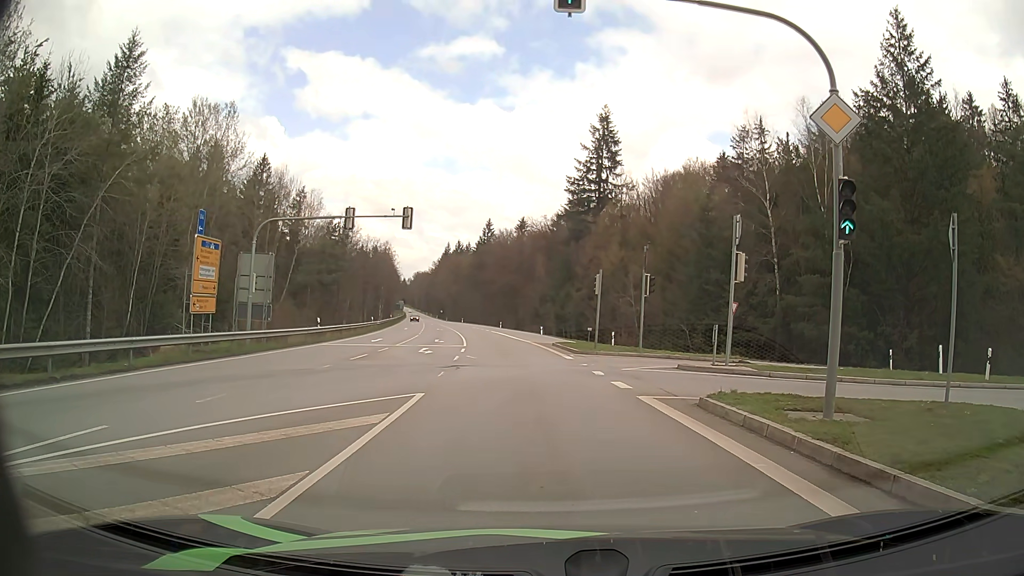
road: secondary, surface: asphalt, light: Day
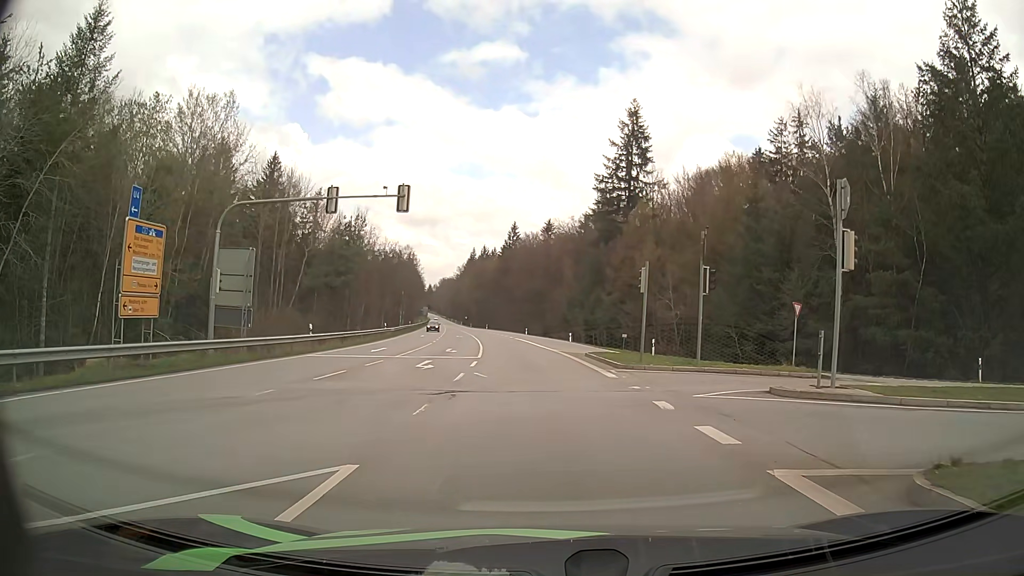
(-0.2, +6.6) m; -3°
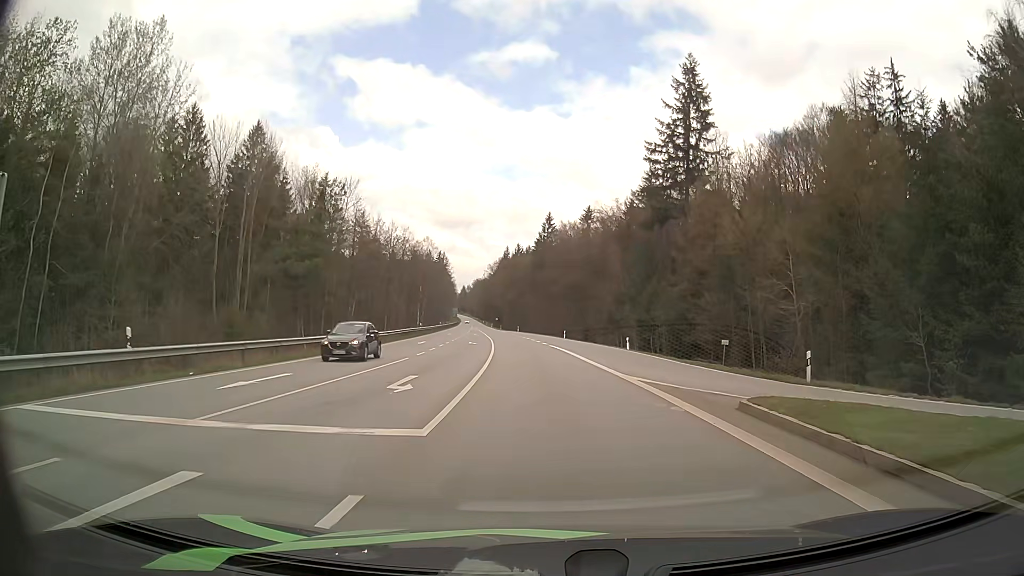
(-0.6, +20.3) m; -3°
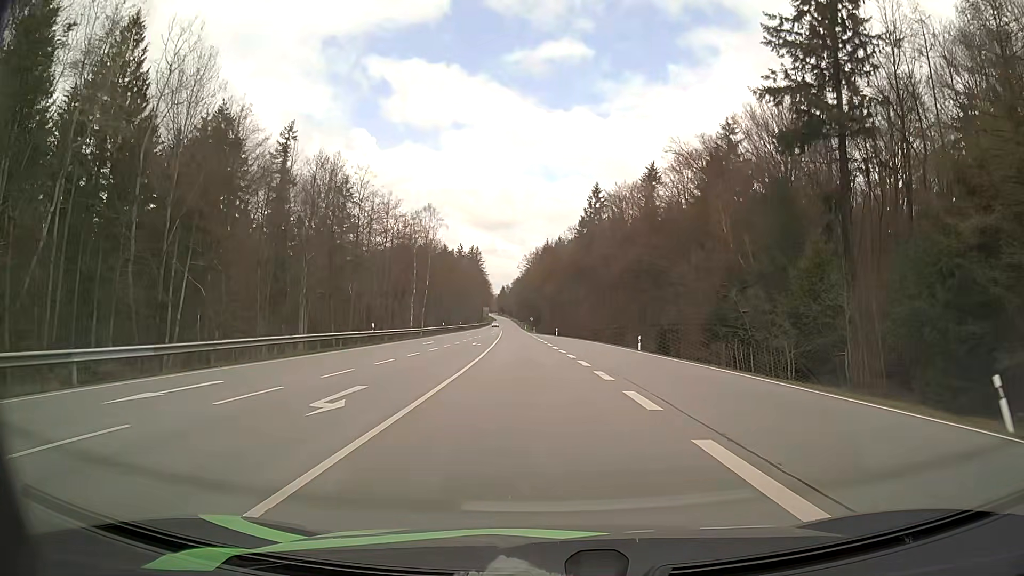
(-0.6, +39.7) m; -3°
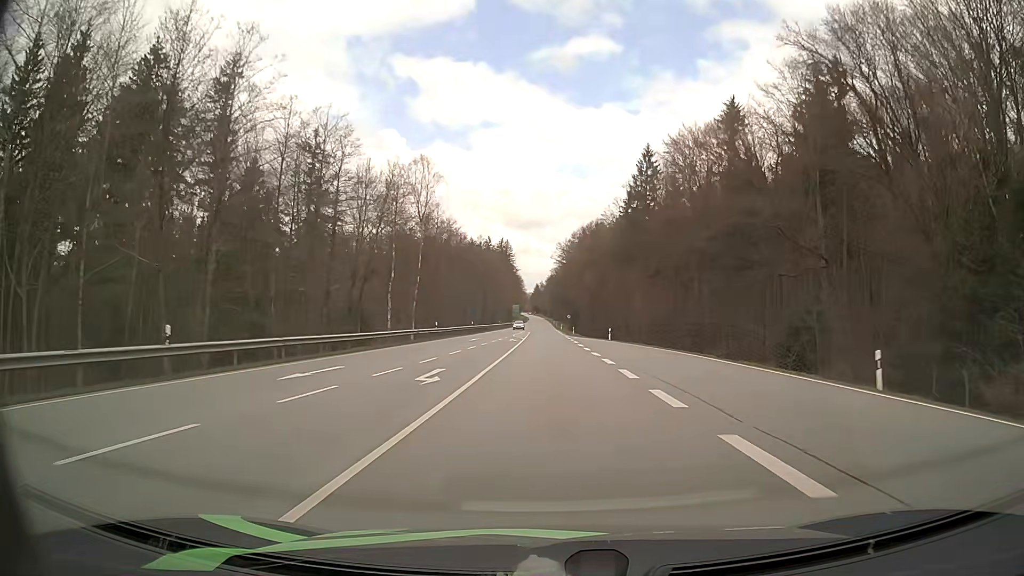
(-1.0, +30.0) m; -3°
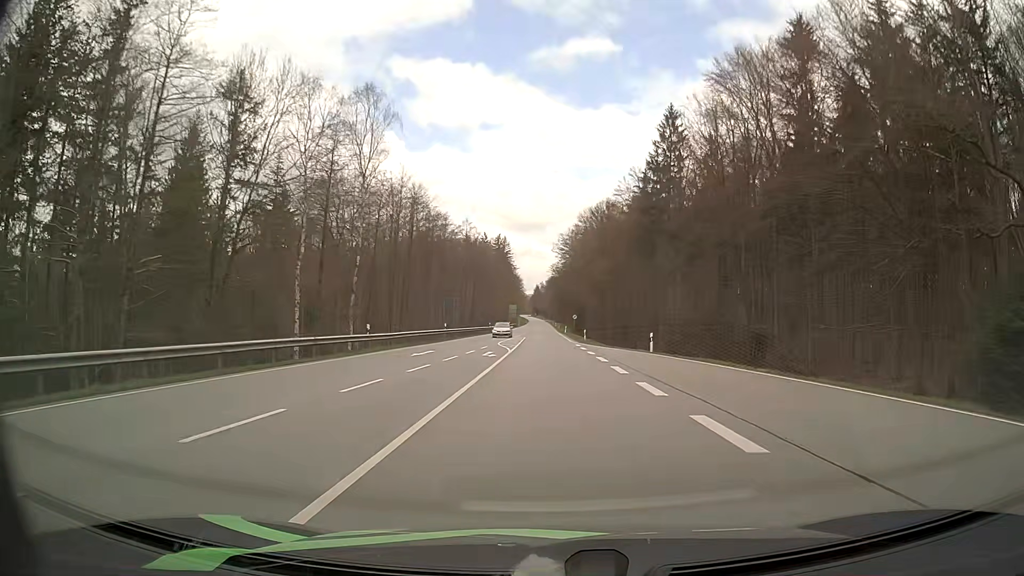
(-0.1, +22.3) m; 0°
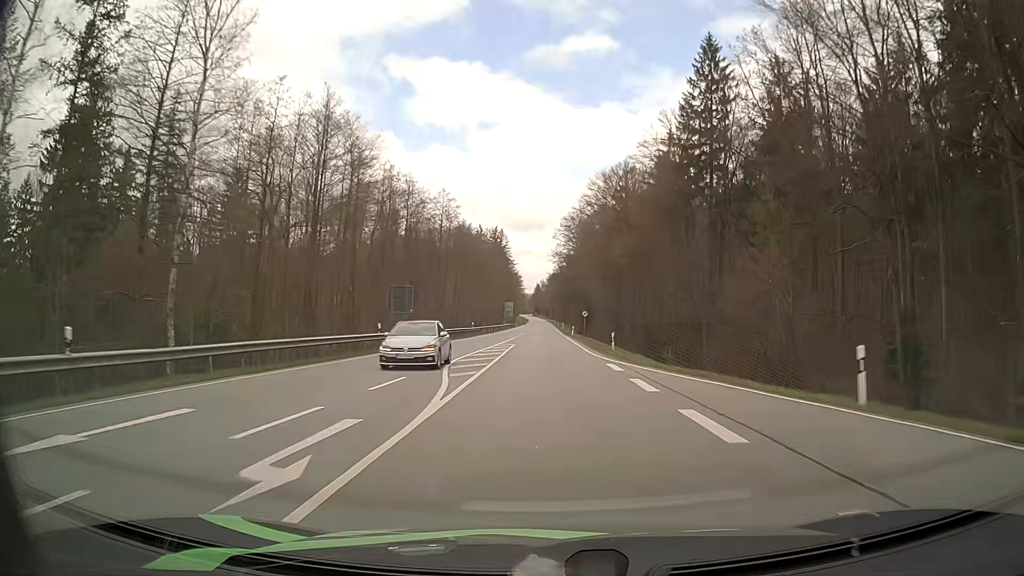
(0.0, +23.7) m; 0°
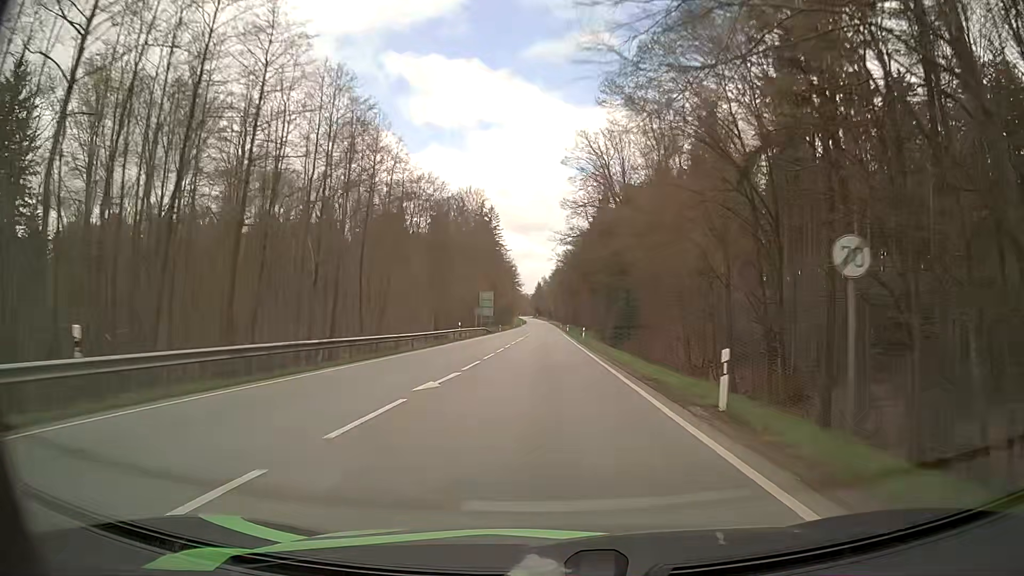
(0.0, +65.1) m; 0°
(0, +10) (0, +20) (0, +30) (0, +40) (0, +50) (0, +60) (0, +70) (0, +80) (0, +90) (0, +100) m
